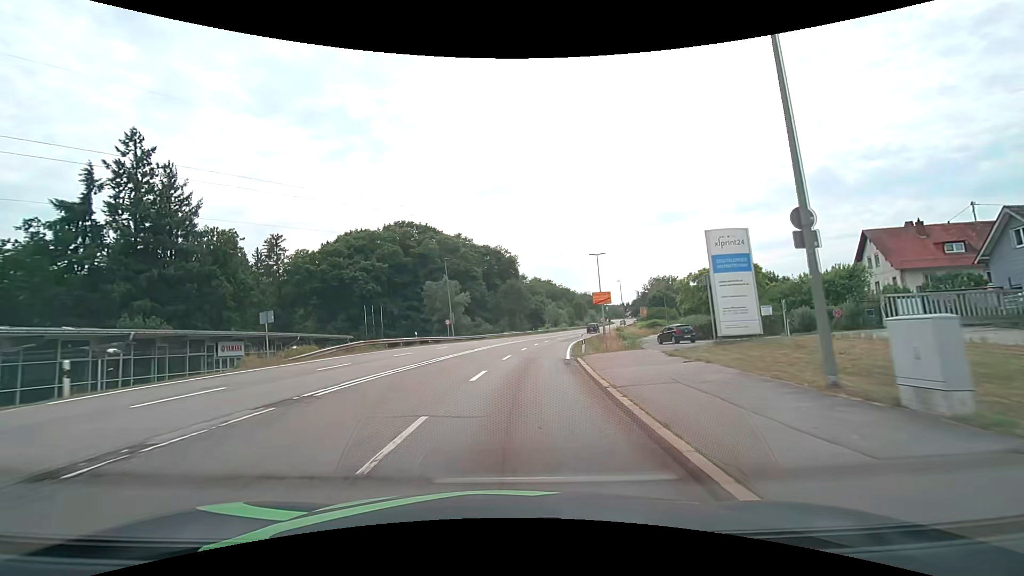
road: secondary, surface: asphalt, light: Day
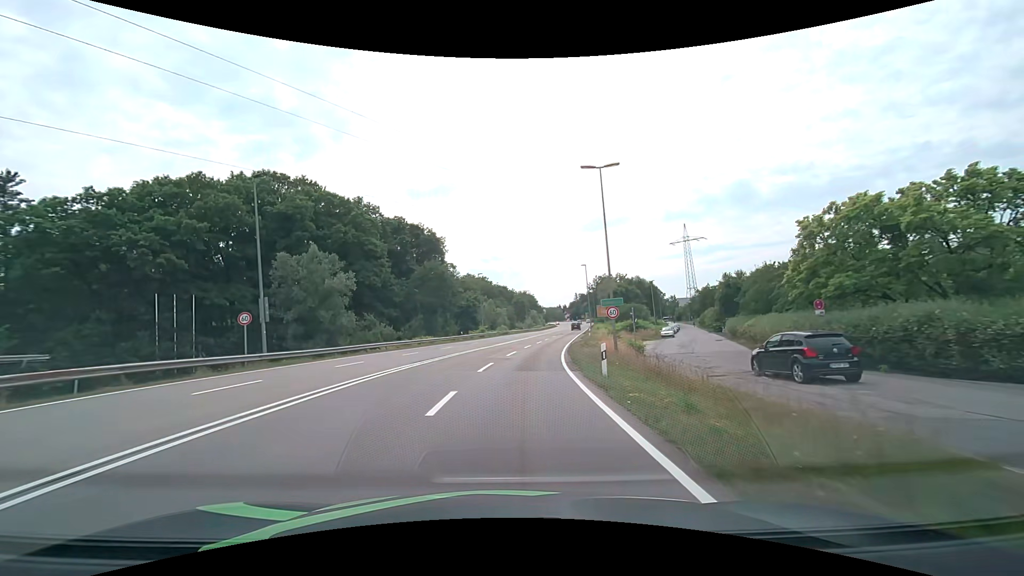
(+2.2, +32.7) m; +8°
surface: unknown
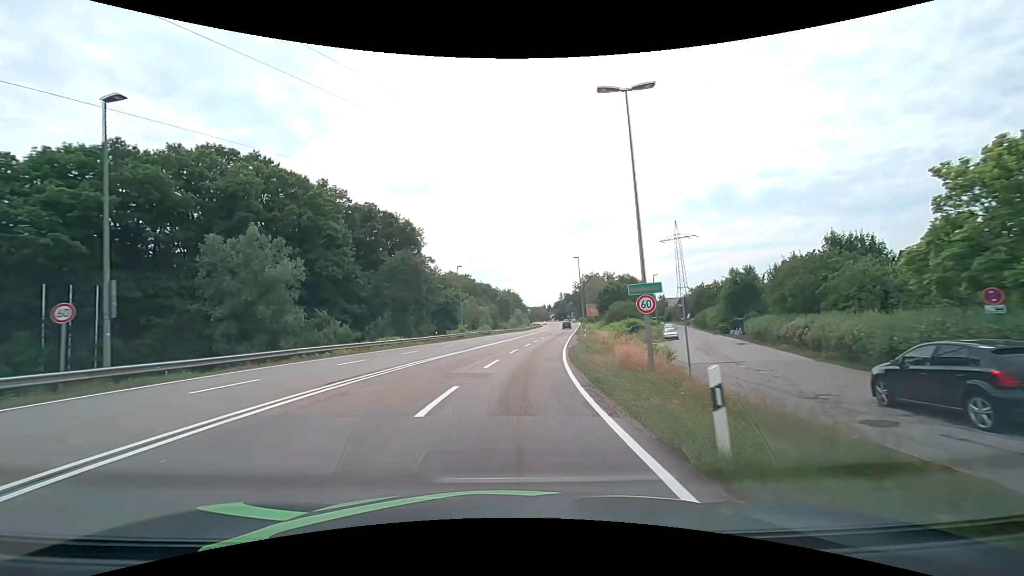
(+0.1, +8.6) m; +2°
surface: asphalt
(0, +10) (+1, +20) (+2, +30) (+3, +40) (+4, +50) (+6, +60) (+7, +70) (+9, +79) (+10, +89) (+12, +99) m
